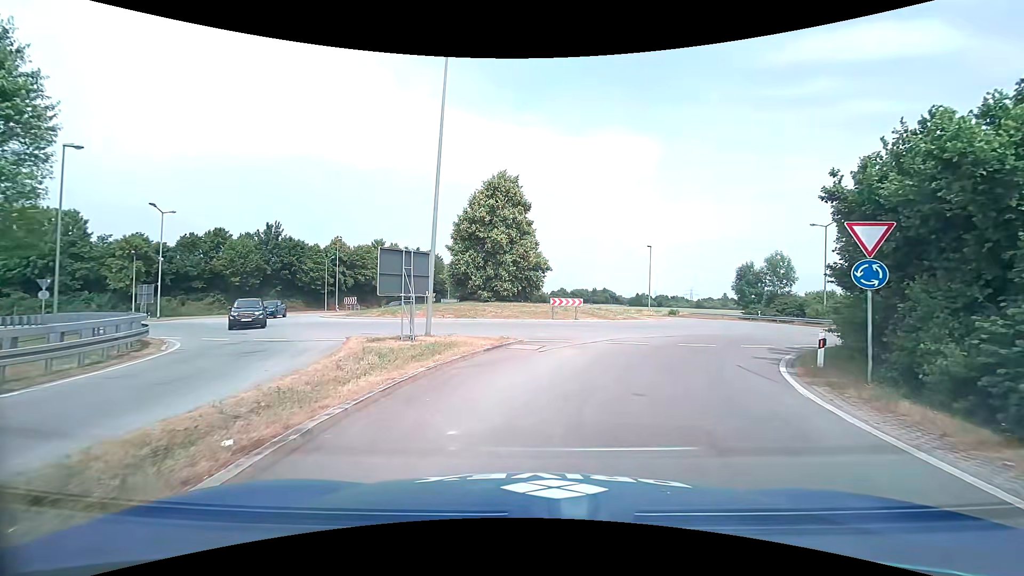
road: primary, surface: asphalt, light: Day
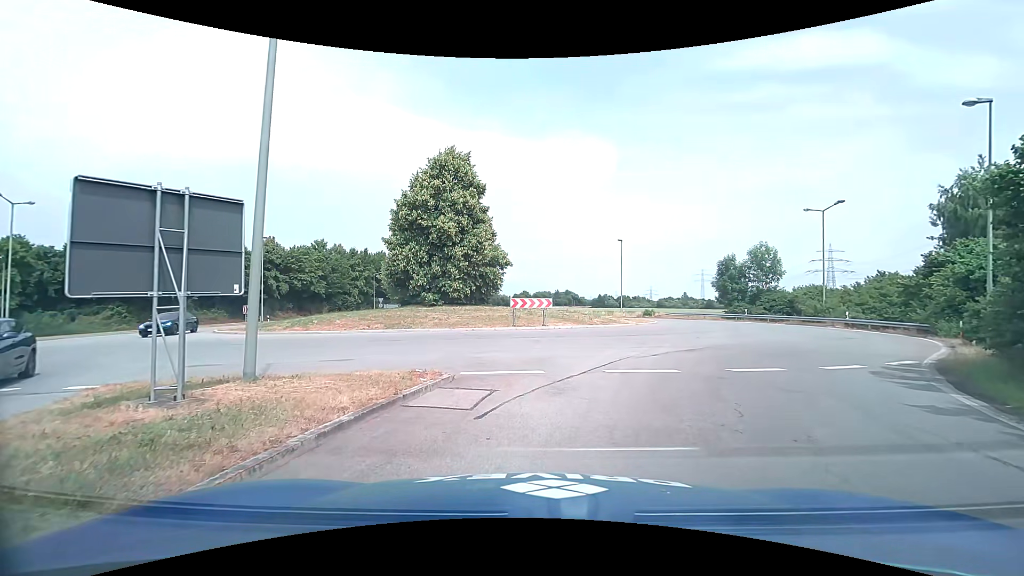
(+0.3, +8.1) m; +4°
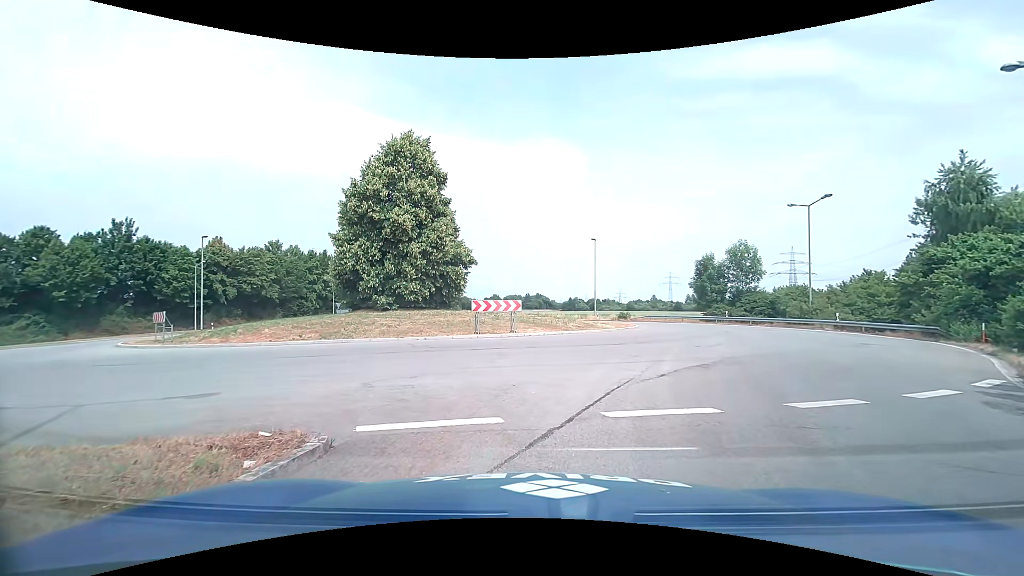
(+0.2, +4.2) m; +4°
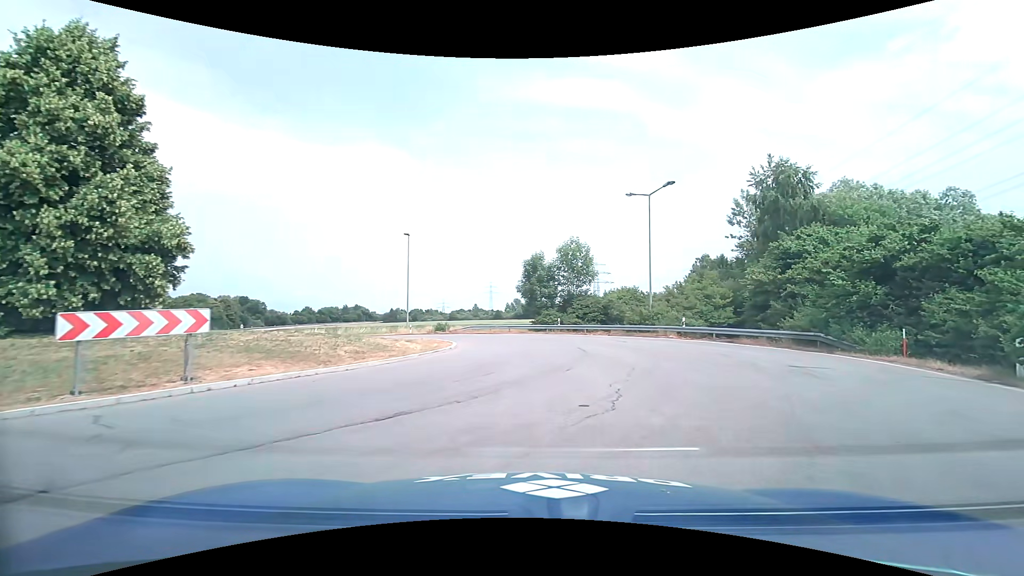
(+1.8, +11.5) m; +19°
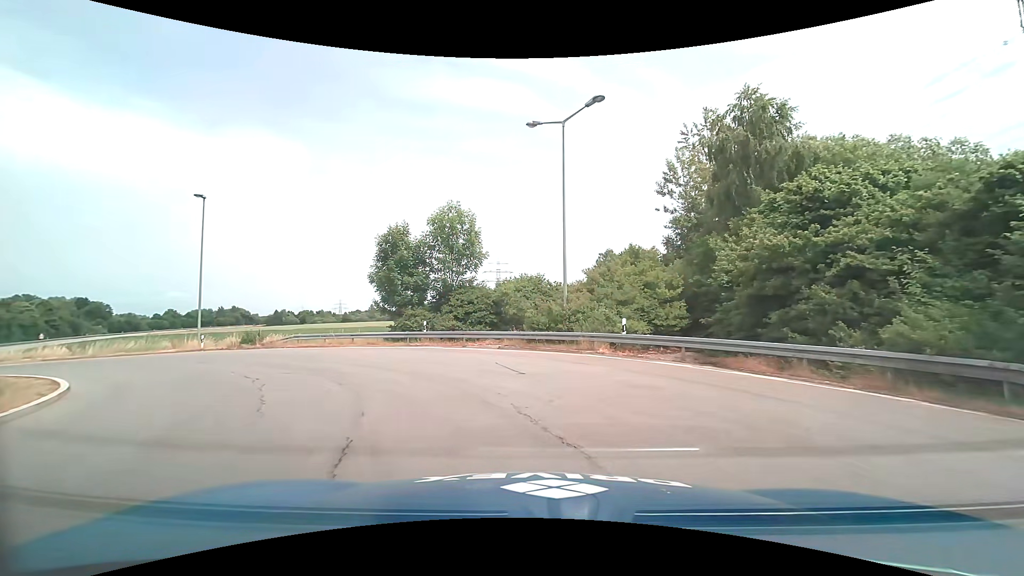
(+2.5, +14.7) m; +13°
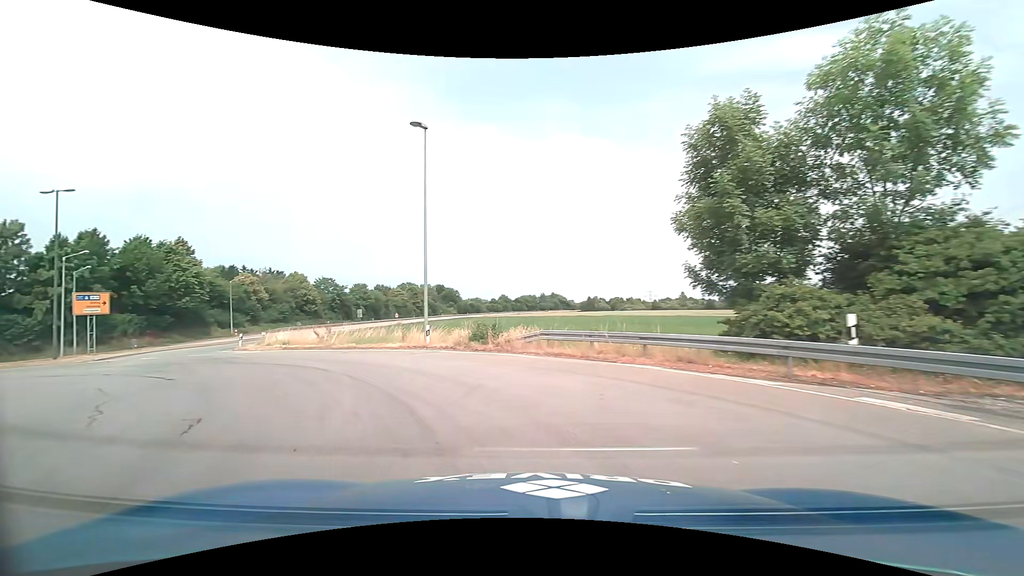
(-4.1, +16.2) m; -34°
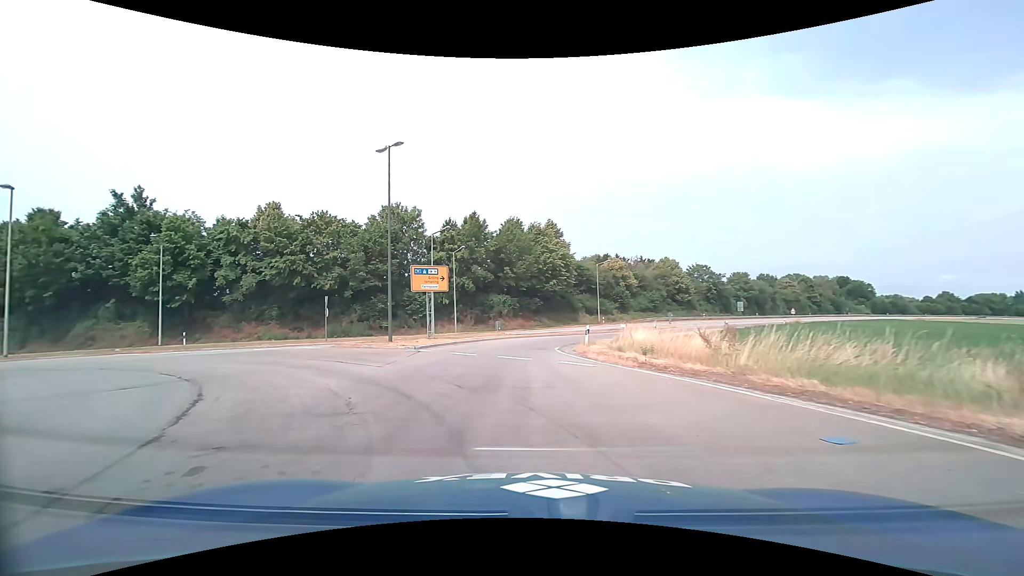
(-5.4, +14.3) m; -41°
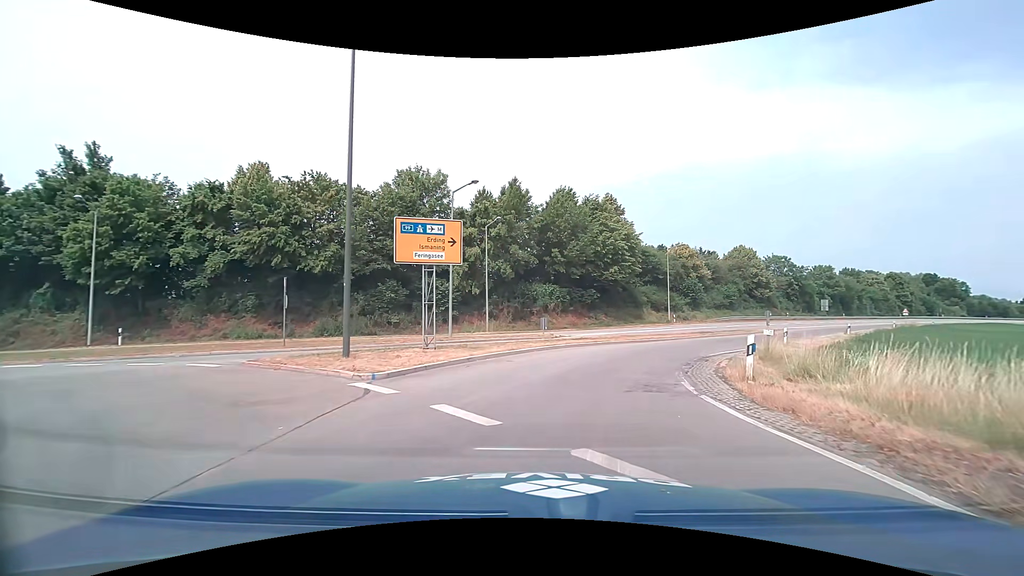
(-1.4, +12.5) m; -7°
(+1, +10) (+4, +19) (+9, +28) (+15, +36) (+21, +44) (+28, +52) (+34, +59) (+41, +67) (+47, +74) (+54, +82) m
